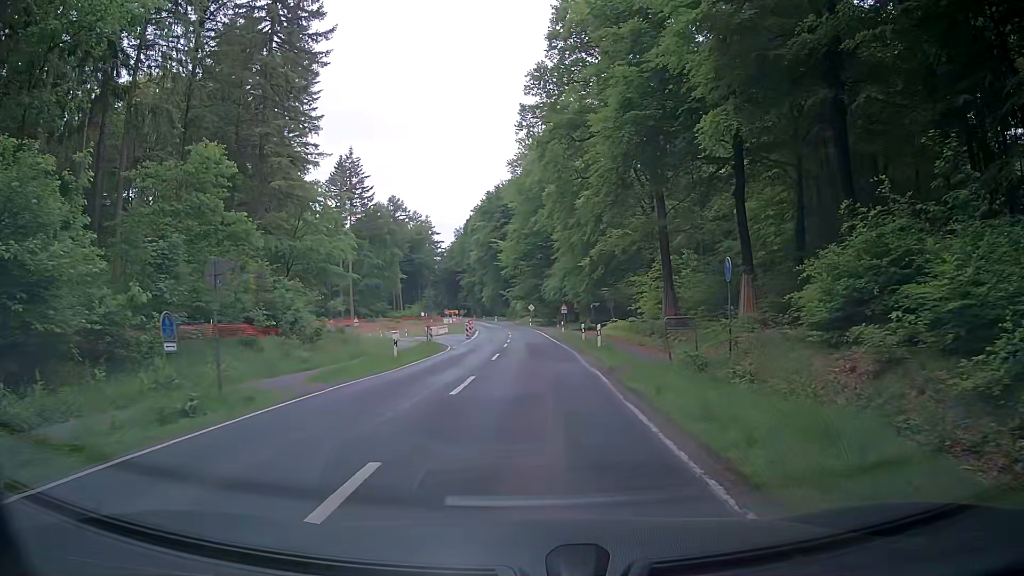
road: tertiary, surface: asphalt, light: Day
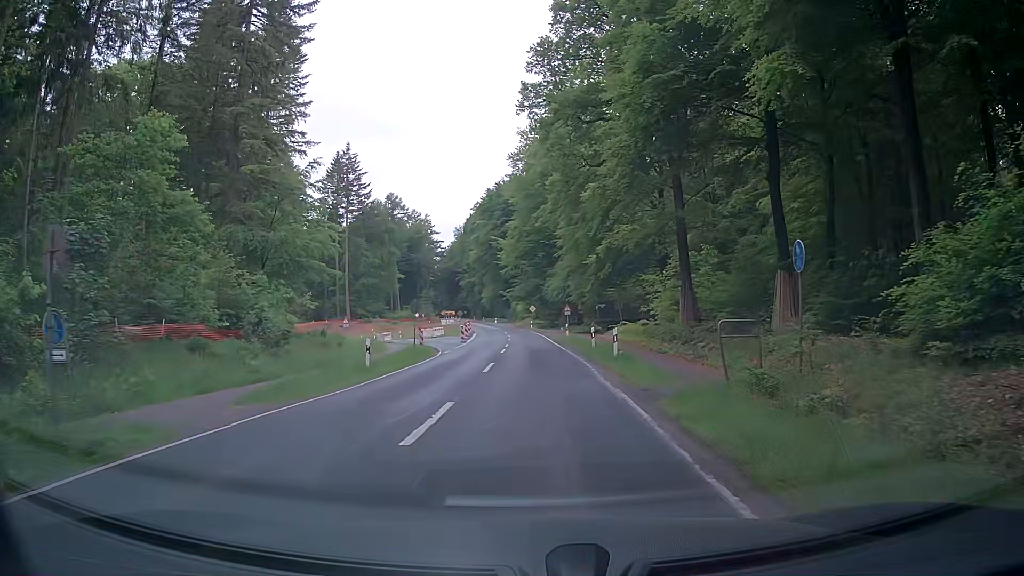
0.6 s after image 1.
(0.0, +4.8) m; 0°
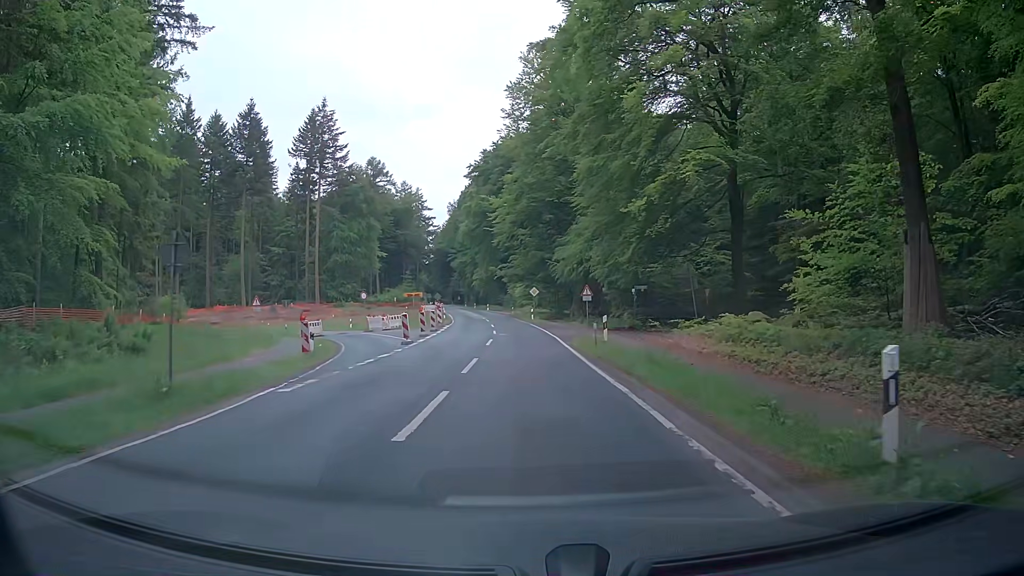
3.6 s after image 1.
(-0.2, +24.1) m; -1°
(0, +10) (0, +20) (0, +30) (0, +40) (0, +50) (-1, +60) (-2, +70) (-3, +80) (-5, +90) (-6, +100) m
